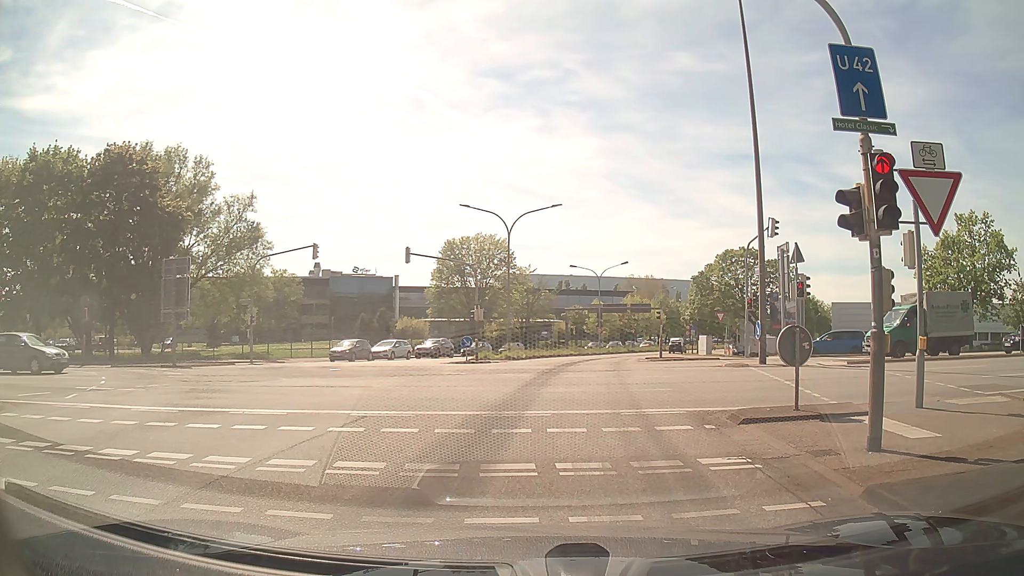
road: trunk_link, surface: asphalt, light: Day
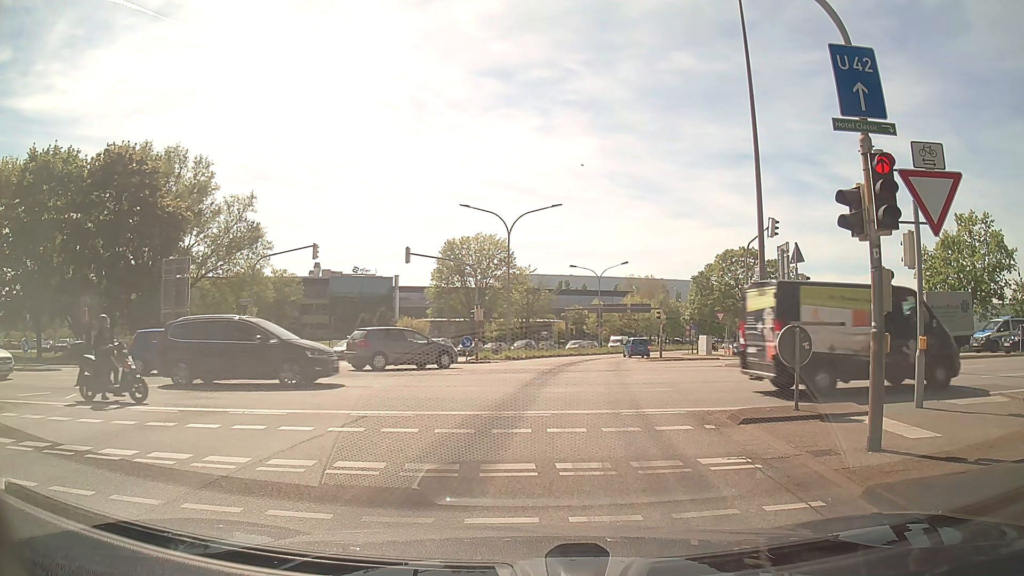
(0.0, 0.0) m; 0°
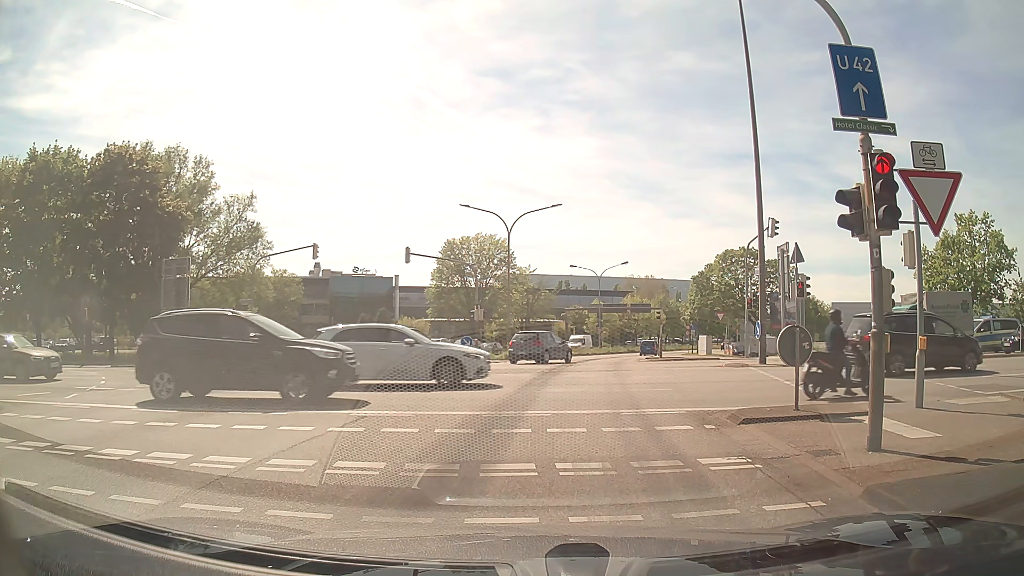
(0.0, 0.0) m; 0°
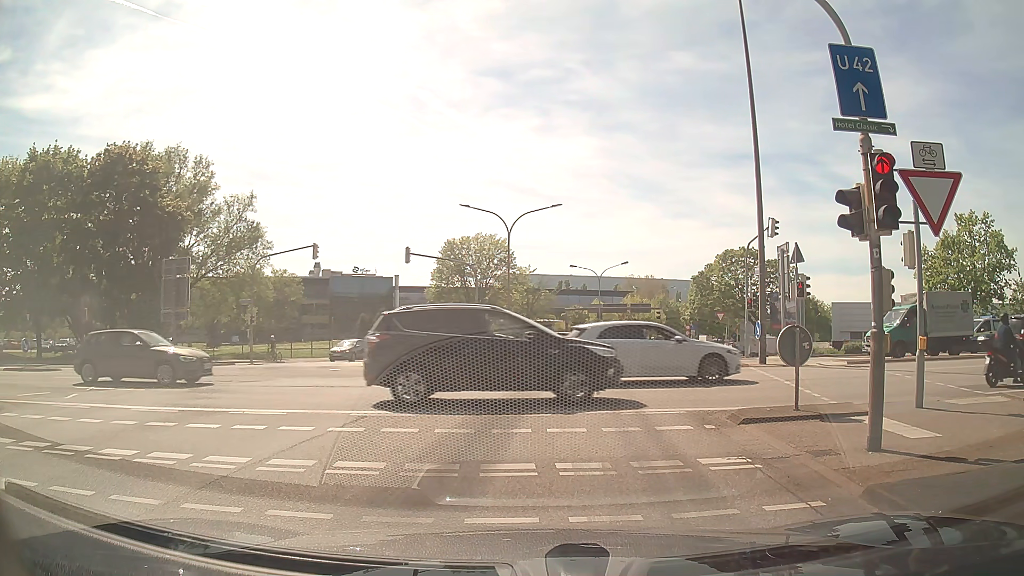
(0.0, 0.0) m; 0°
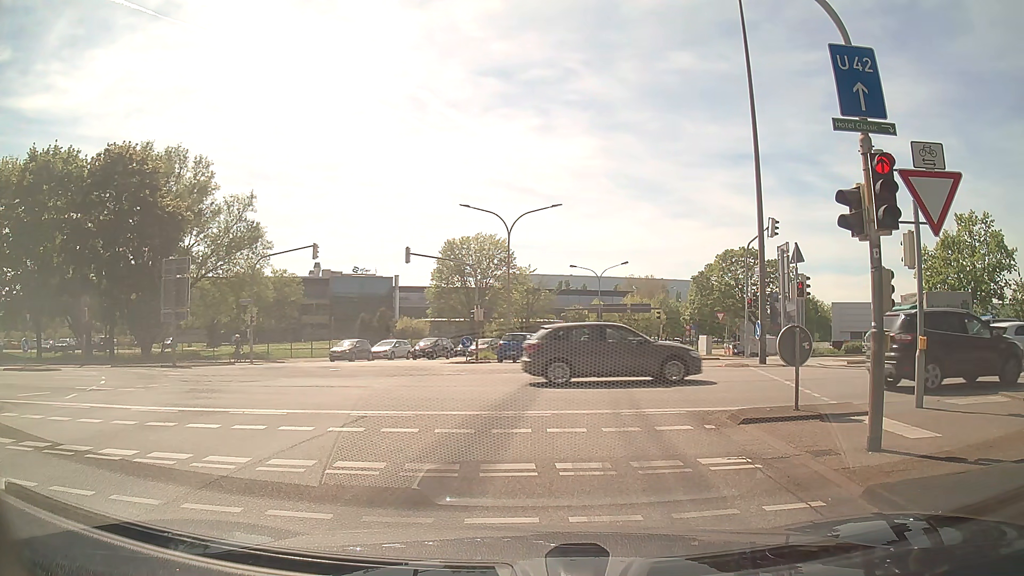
(0.0, 0.0) m; 0°
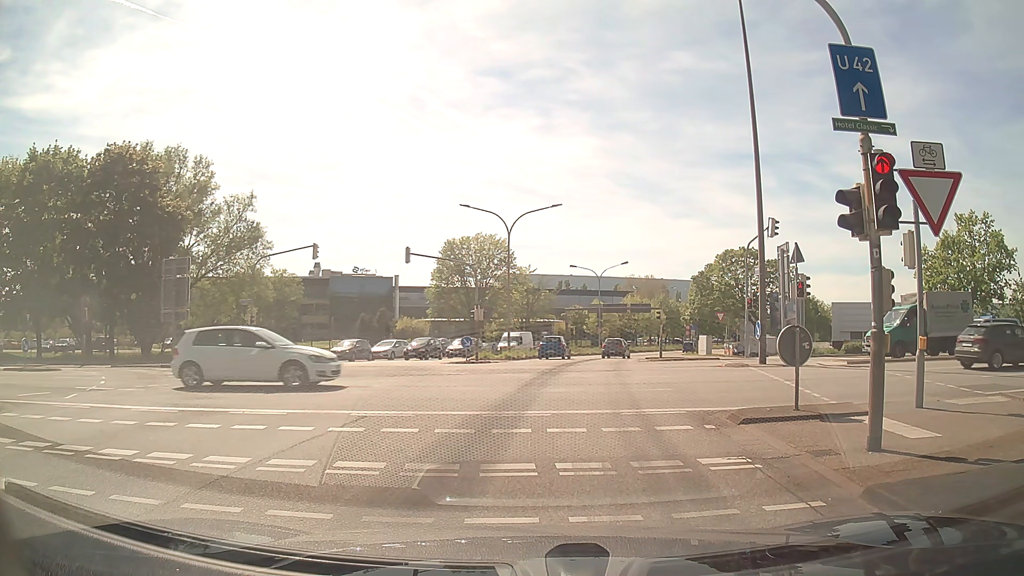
(0.0, 0.0) m; 0°
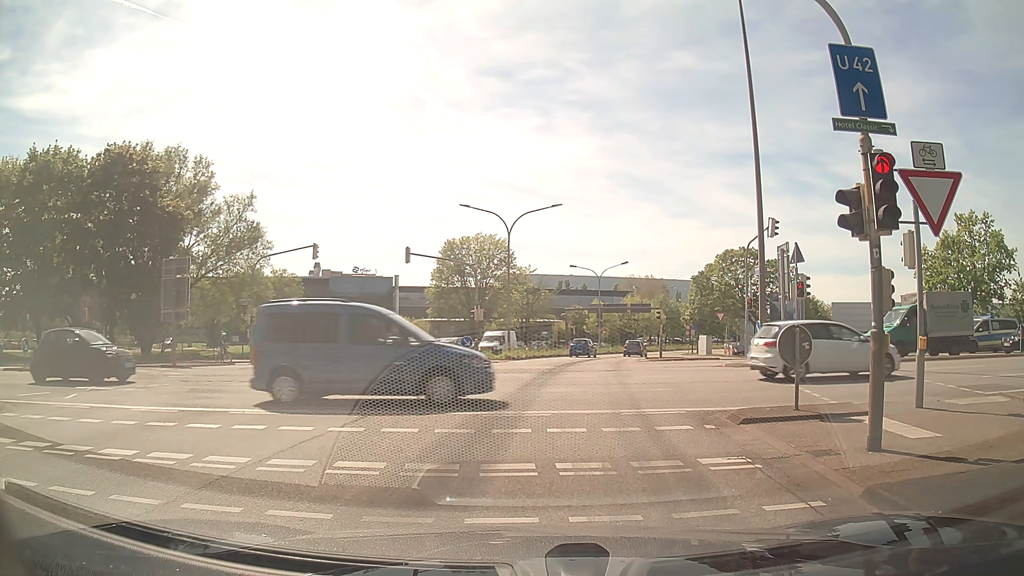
(0.0, 0.0) m; 0°
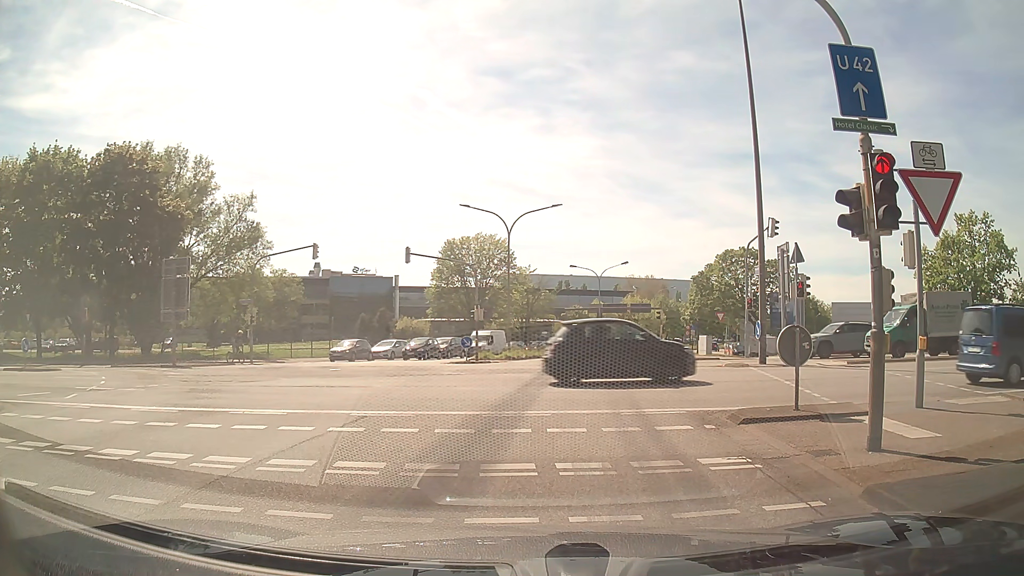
(0.0, 0.0) m; 0°
